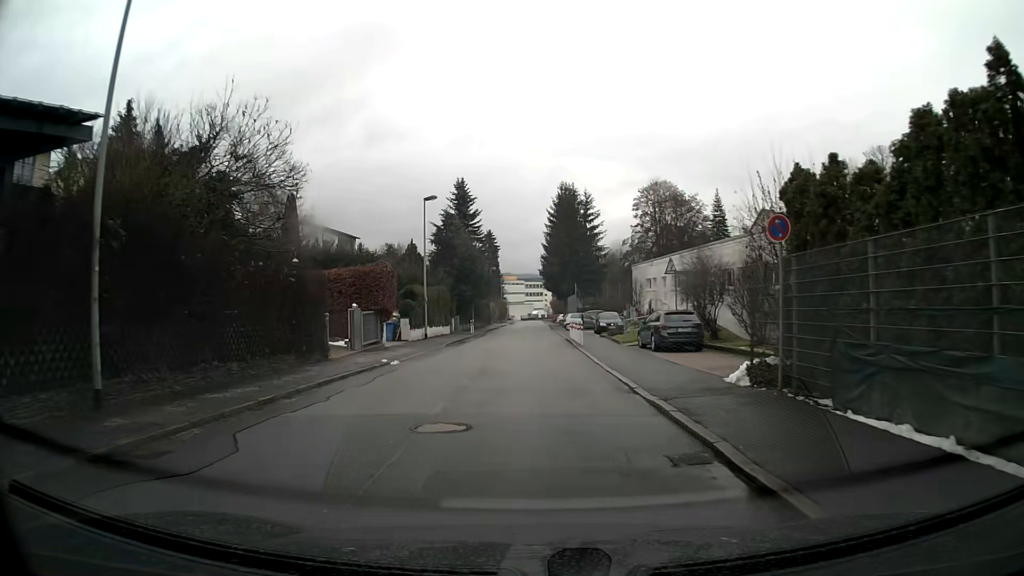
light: Day
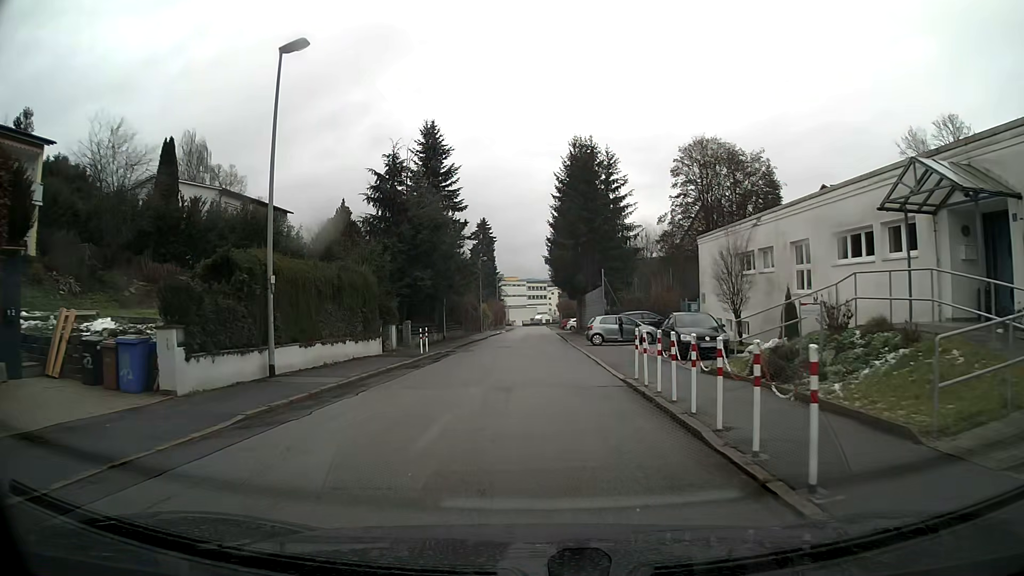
(0.0, +23.7) m; 0°
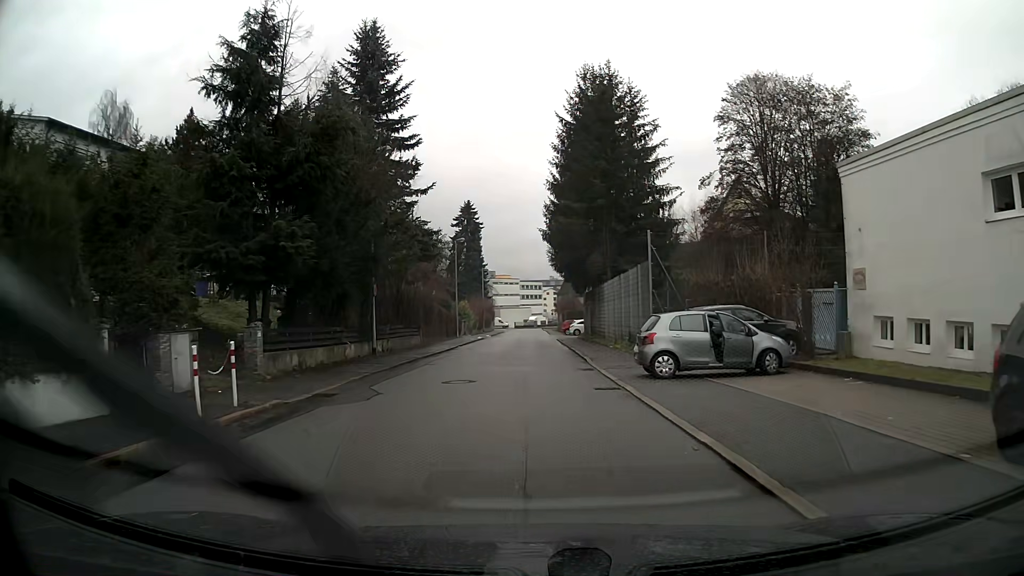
(+0.1, +18.5) m; 0°
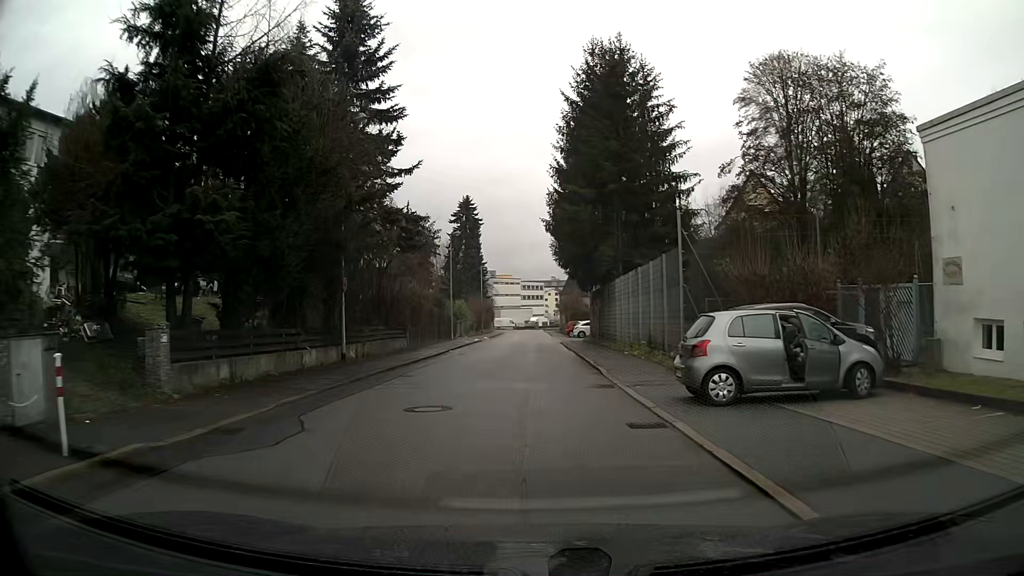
(0.0, +4.6) m; 0°
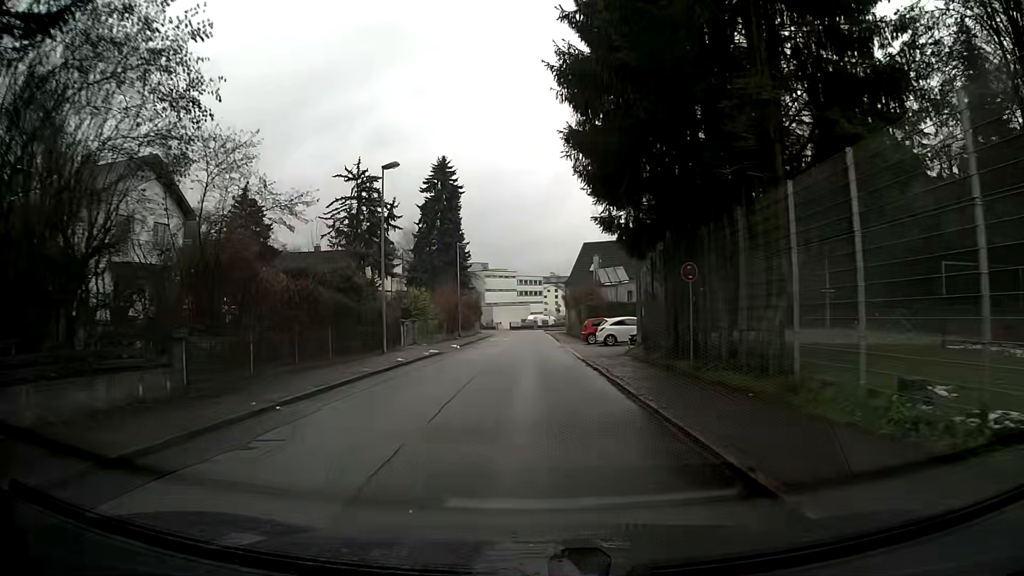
(0.0, +23.1) m; 0°
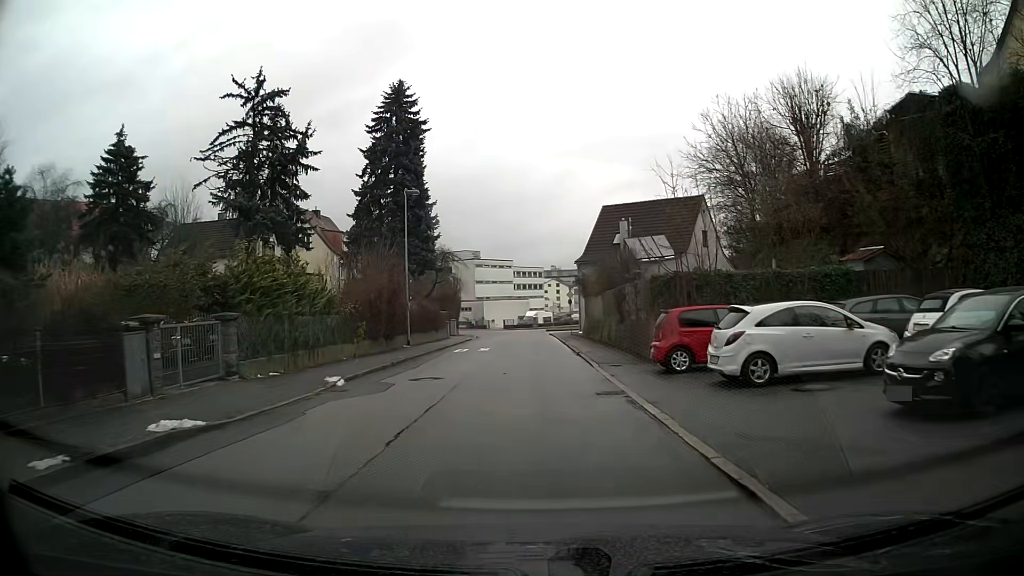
(-0.3, +23.7) m; -1°
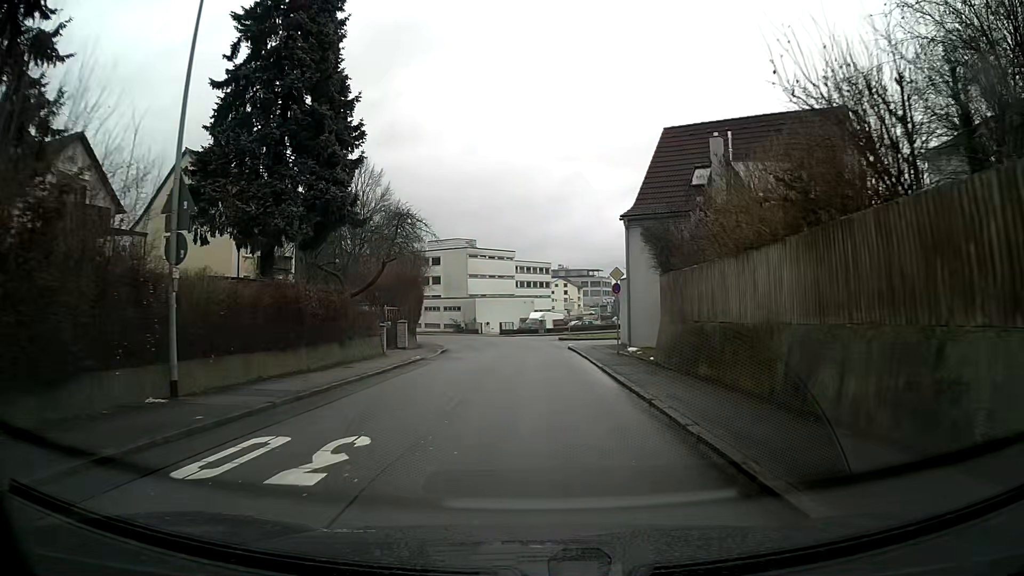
(+0.4, +24.4) m; +1°
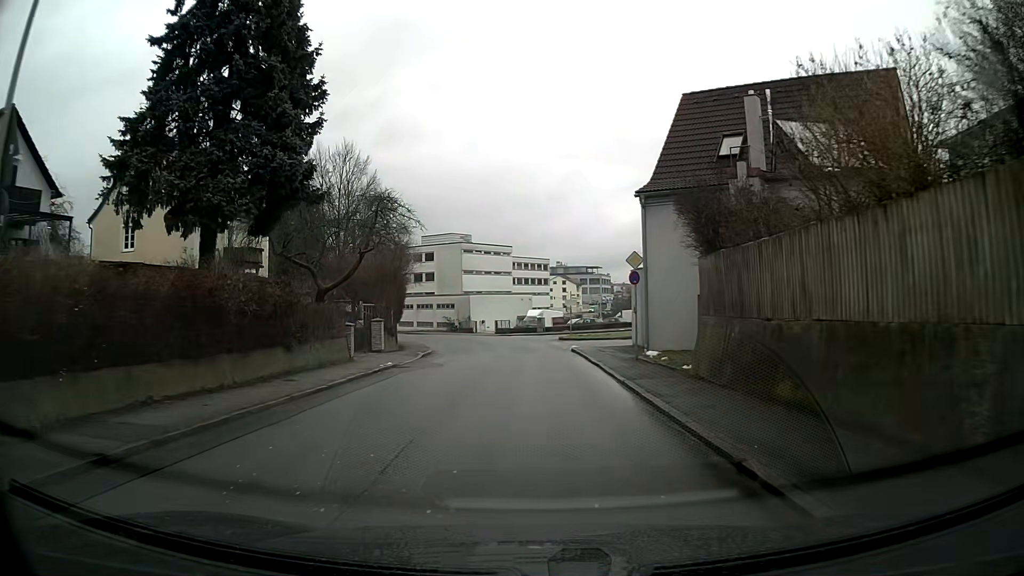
(0.0, +4.9) m; 0°
(0, +10) (0, +20) (0, +30) (-1, +40) (-3, +50) (-6, +59) (-10, +68) (-15, +77) (-20, +85) (-26, +93) m
